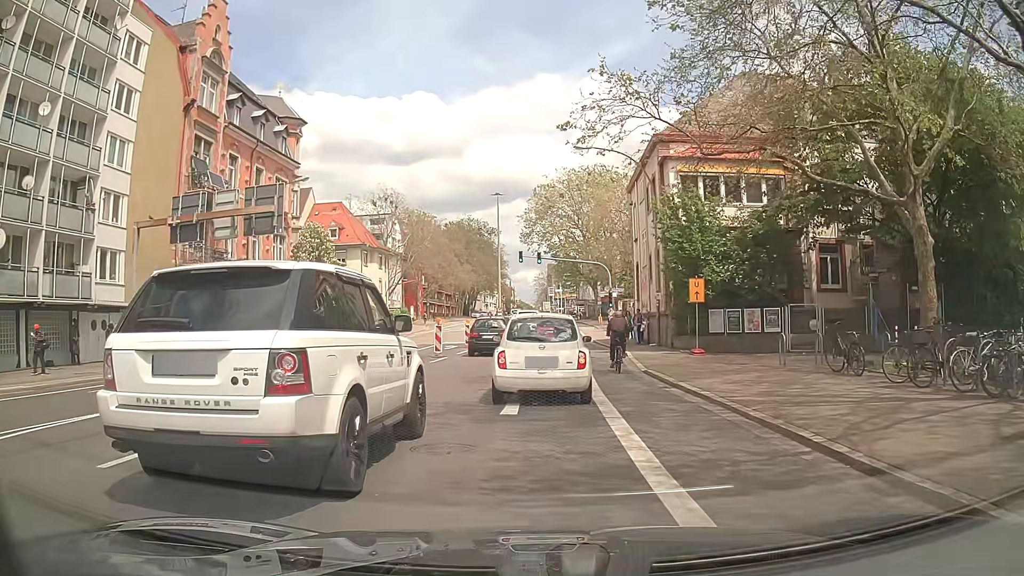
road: secondary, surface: asphalt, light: Day
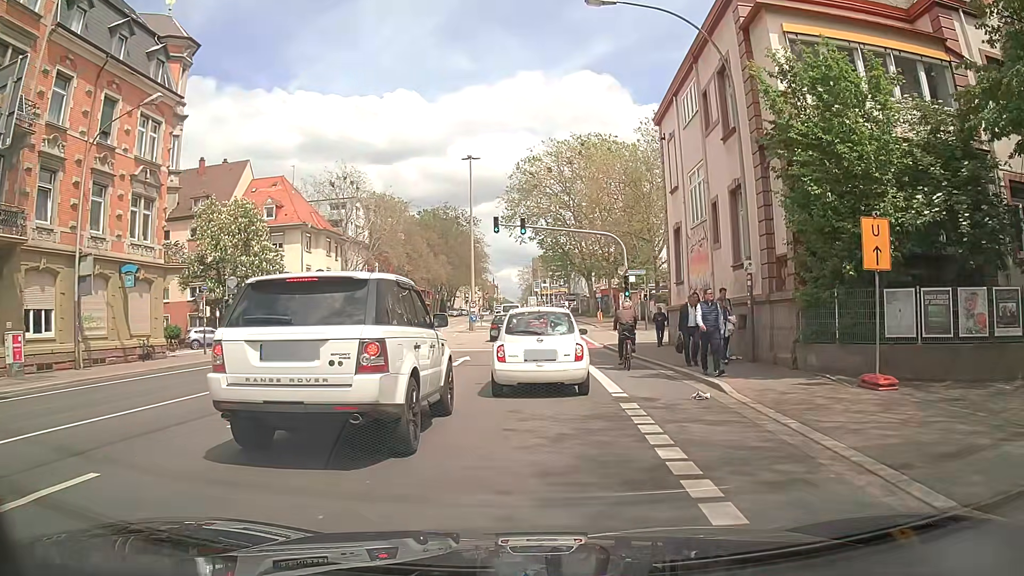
(0.0, +15.3) m; +1°
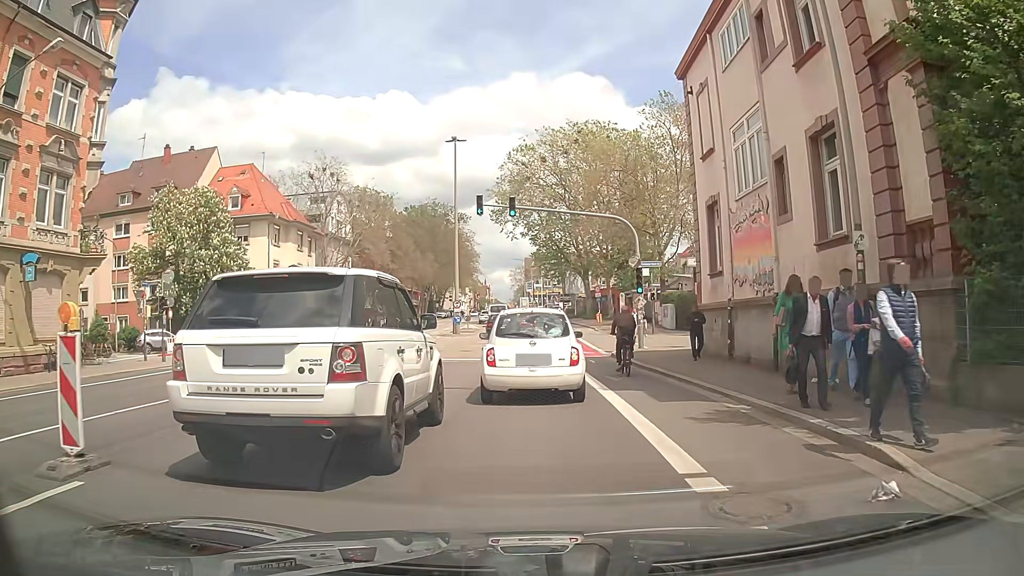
(0.0, +6.3) m; +3°
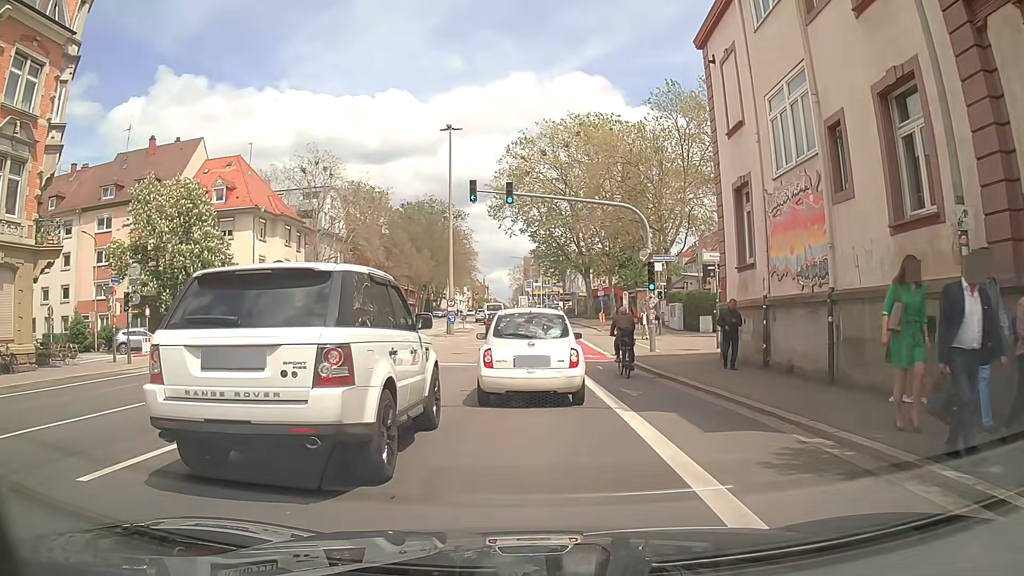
(-0.1, +2.9) m; +1°
